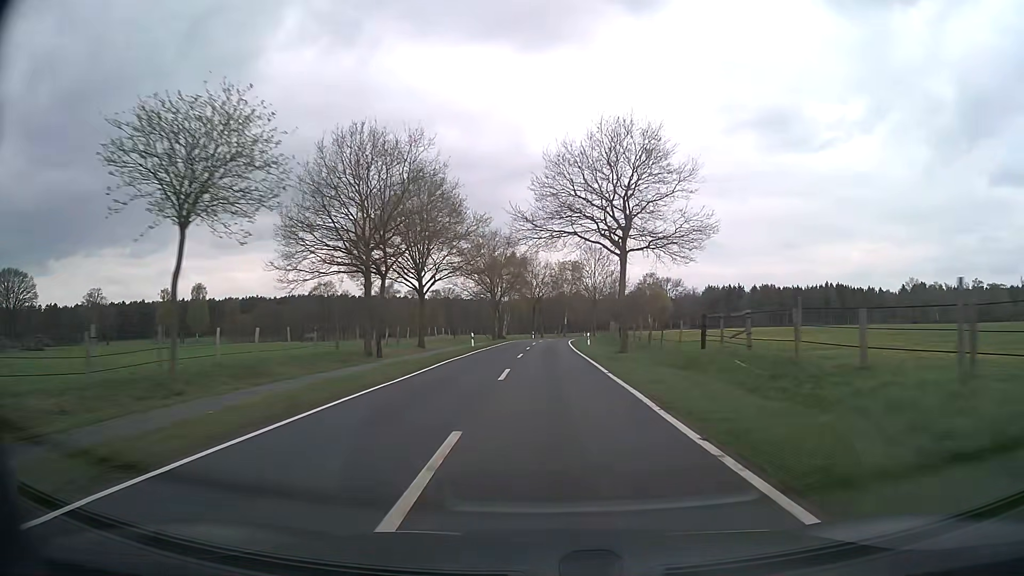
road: secondary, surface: asphalt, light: Day
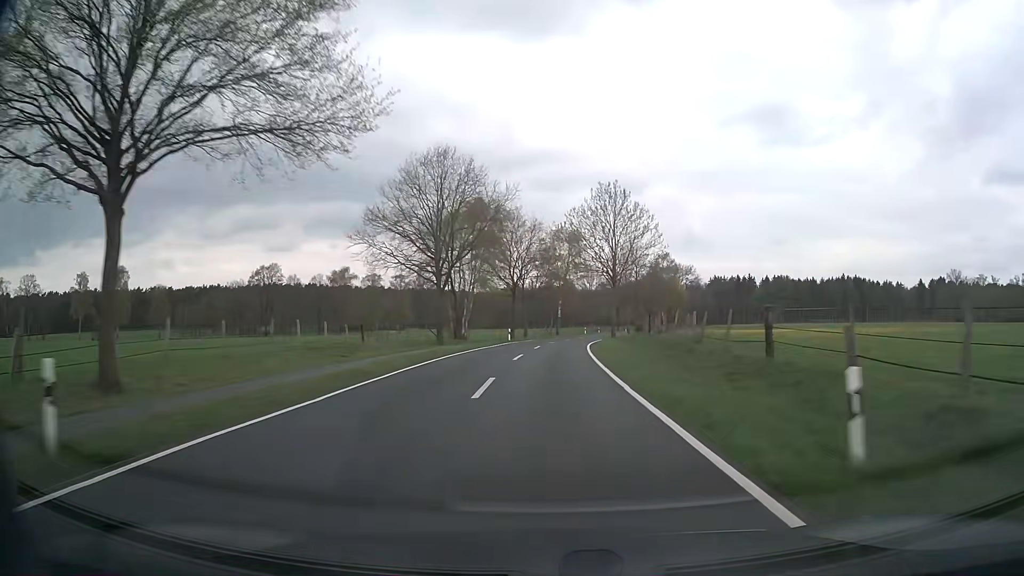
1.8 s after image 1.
(+0.3, +41.2) m; +1°
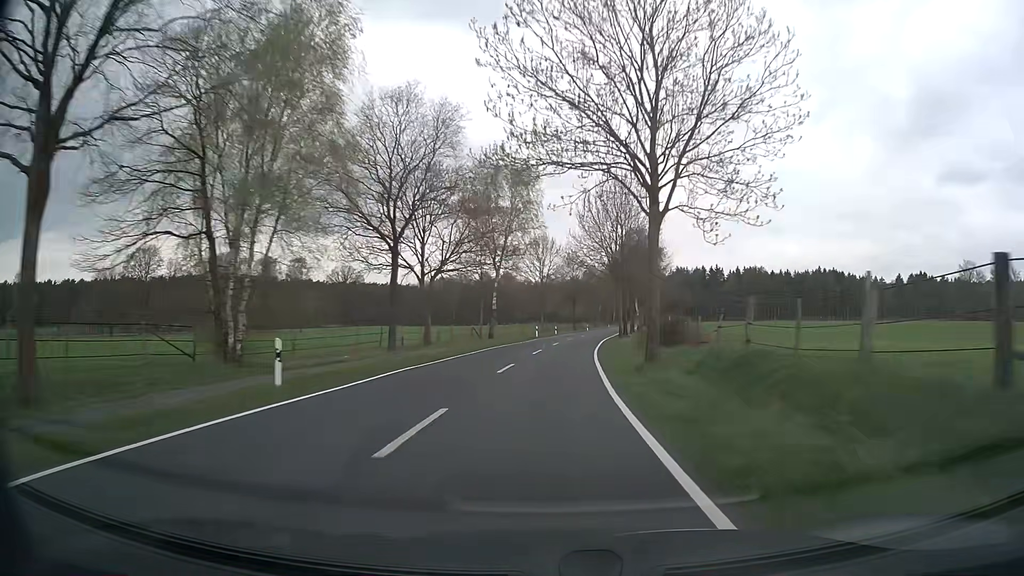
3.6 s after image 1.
(+1.5, +41.3) m; +5°
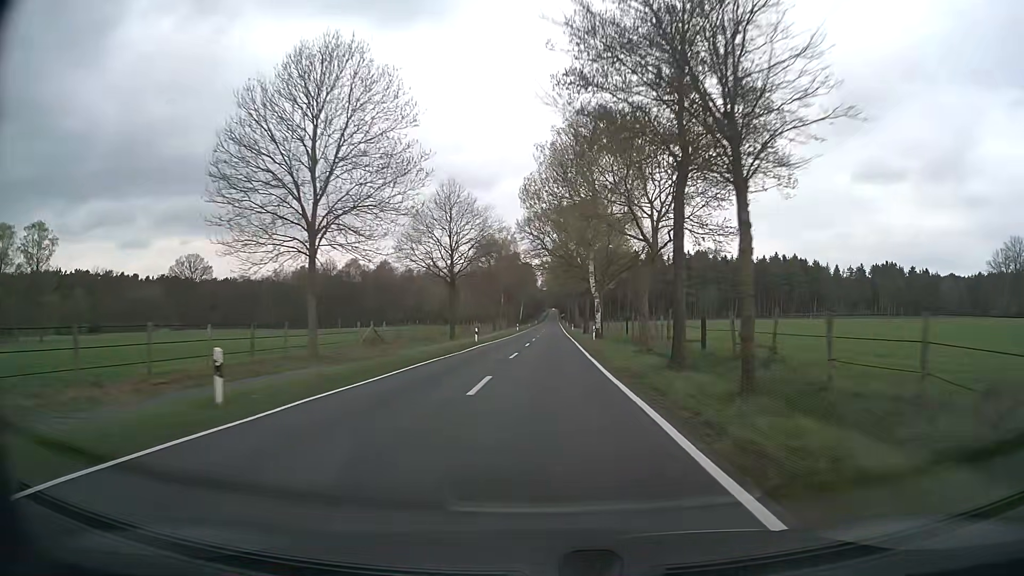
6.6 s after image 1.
(+5.2, +67.1) m; +9°
(0, +10) (0, +20) (0, +30) (0, +40) (+1, +50) (+1, +60) (+1, +70) (+1, +80) (+1, +90) (+1, +100) m
